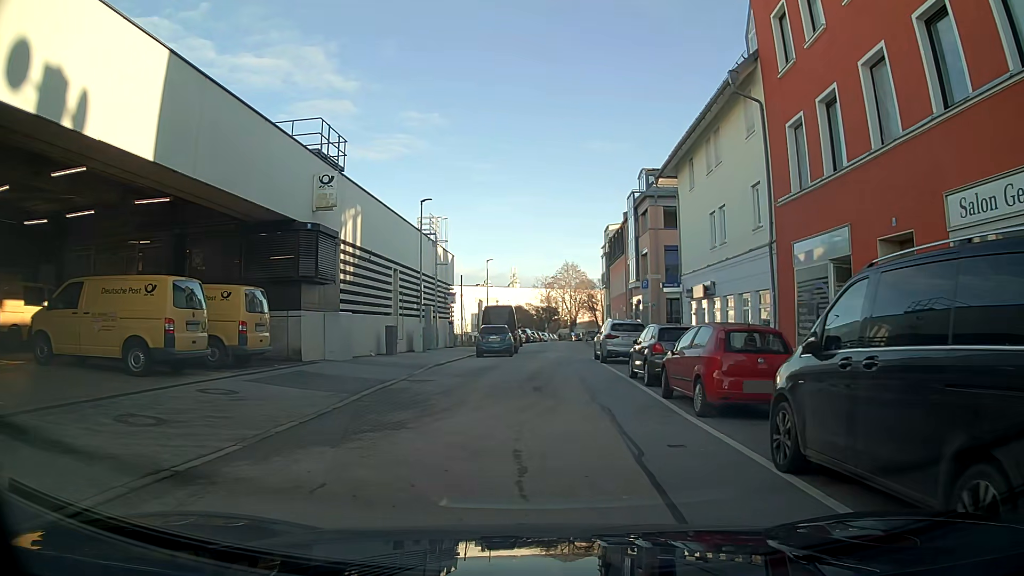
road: residential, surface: asphalt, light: Day
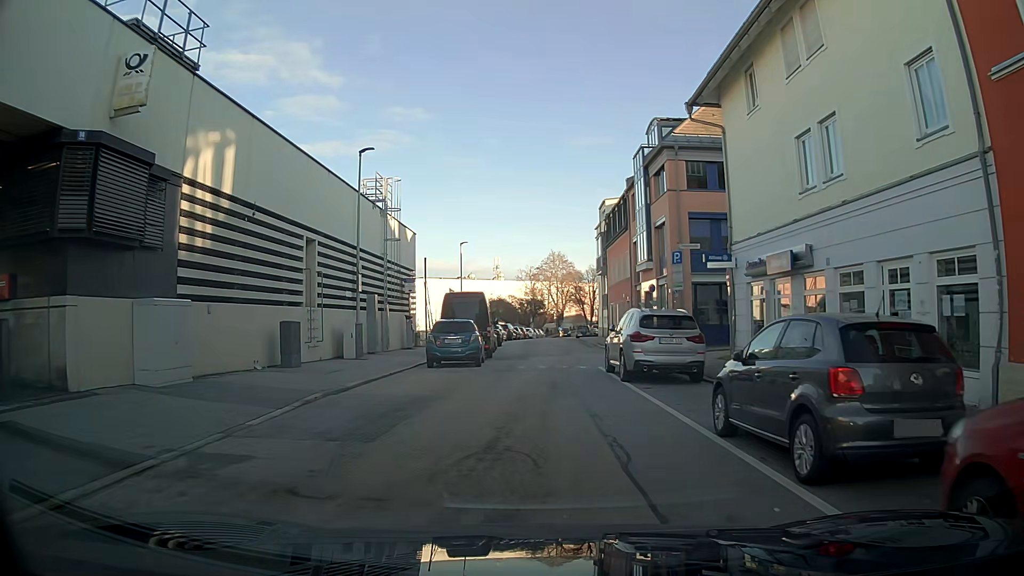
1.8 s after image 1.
(+0.1, +10.2) m; +1°
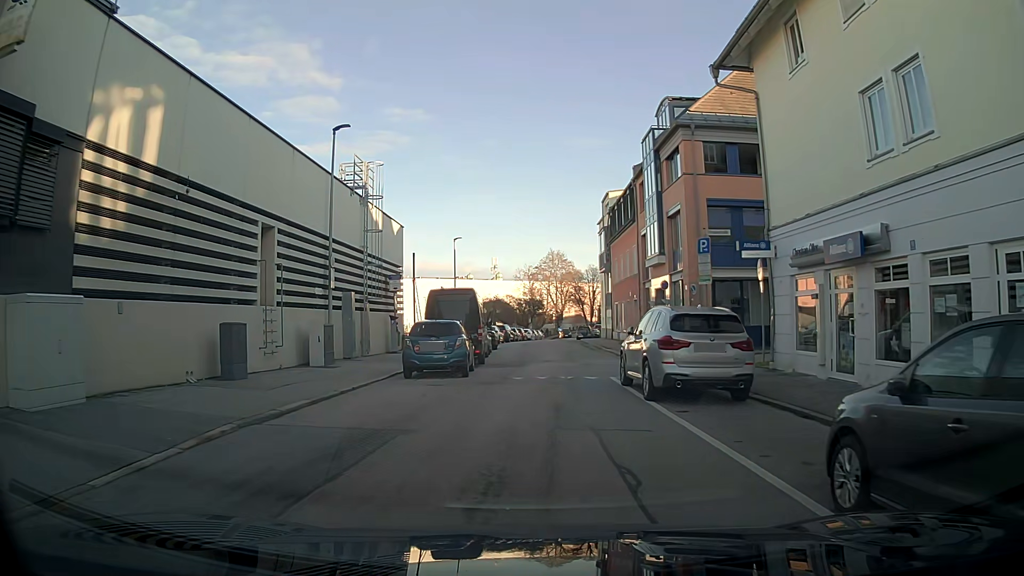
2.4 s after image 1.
(0.0, +3.5) m; 0°
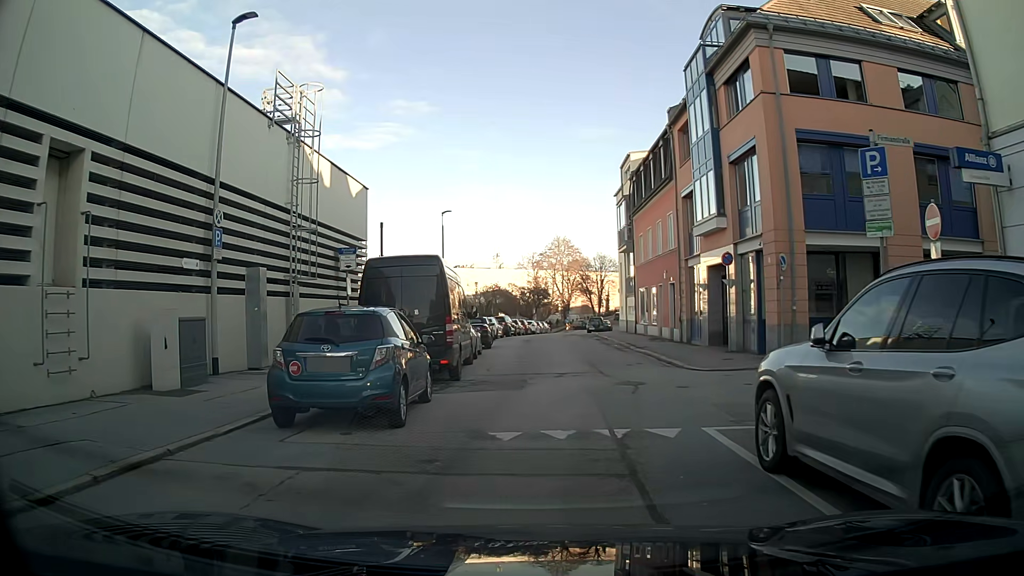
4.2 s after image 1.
(-0.1, +8.9) m; -2°
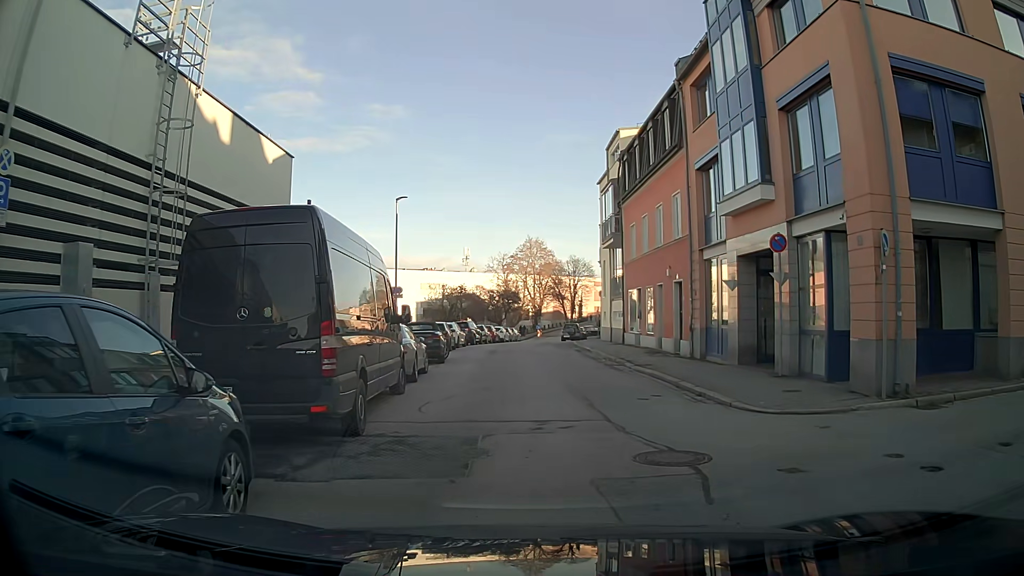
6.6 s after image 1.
(0.0, +6.4) m; +4°
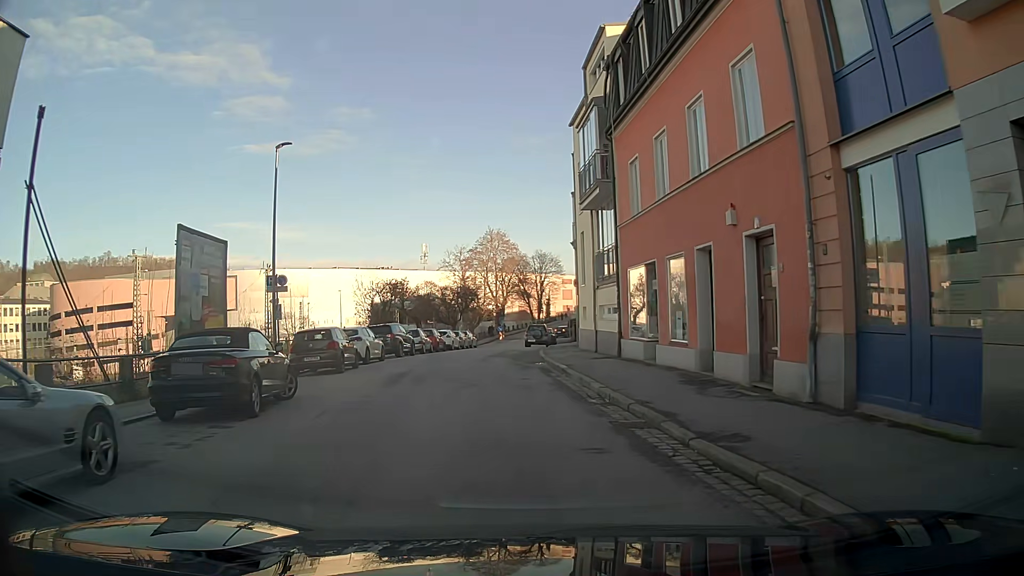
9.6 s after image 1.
(+0.7, +12.7) m; +2°
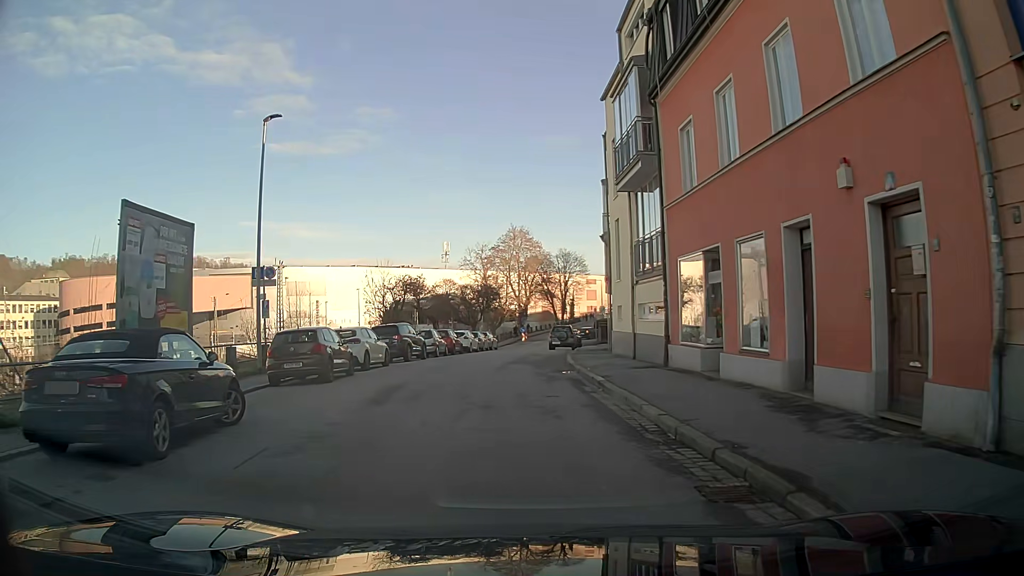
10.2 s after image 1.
(-0.1, +3.6) m; -2°
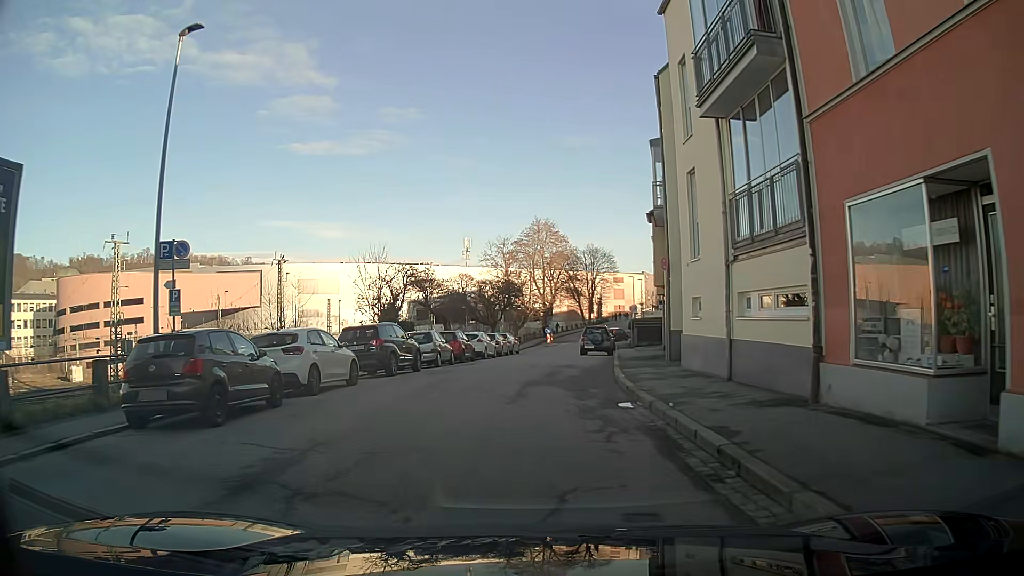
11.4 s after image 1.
(-0.2, +7.6) m; -2°
(0, +10) (0, +20) (0, +30) (+1, +40) (+2, +50) (+3, +60) (+5, +70) (+6, +80) (+8, +89) (+11, +99) m
